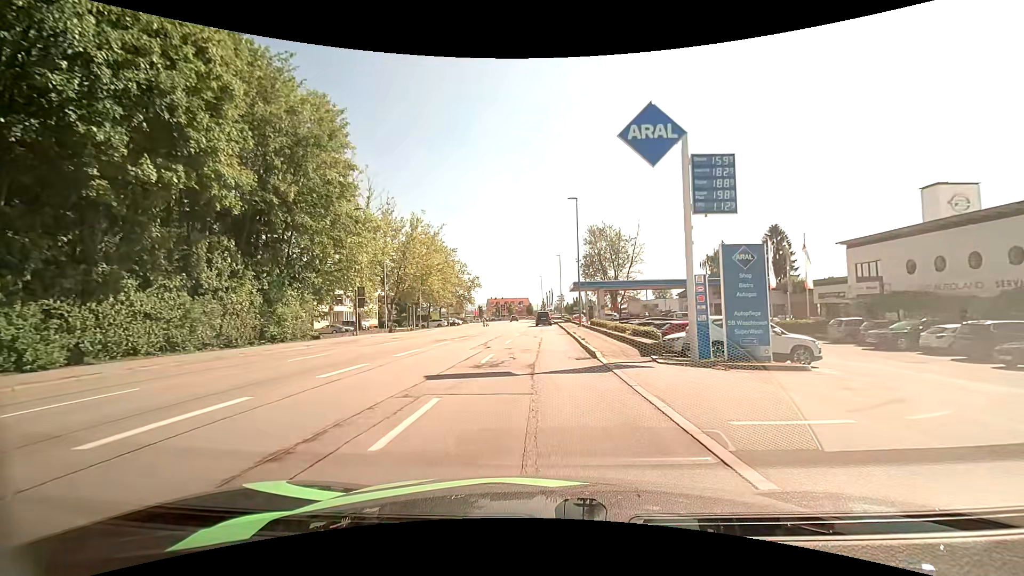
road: tertiary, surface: asphalt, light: Day
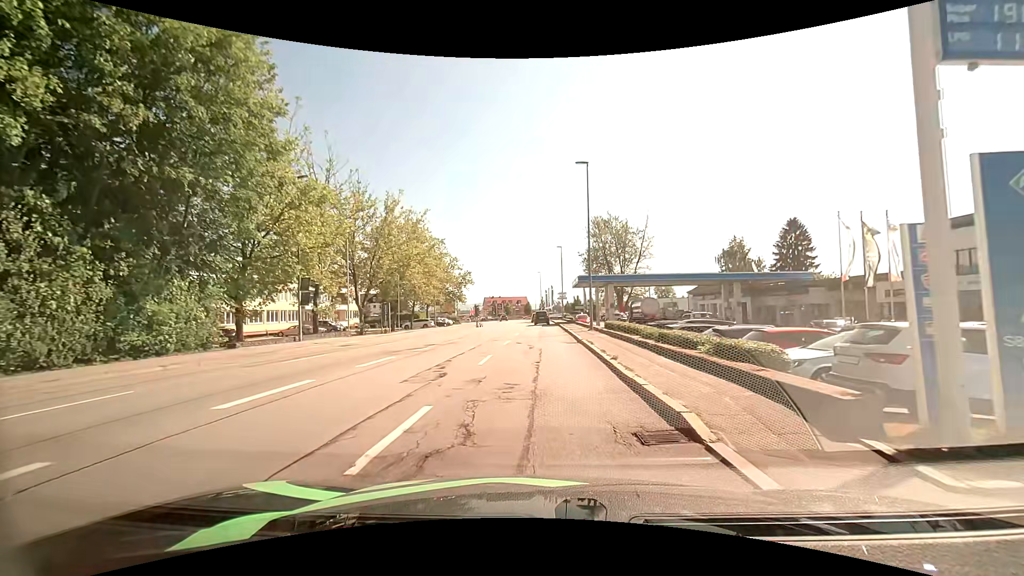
(0.0, +9.3) m; 0°
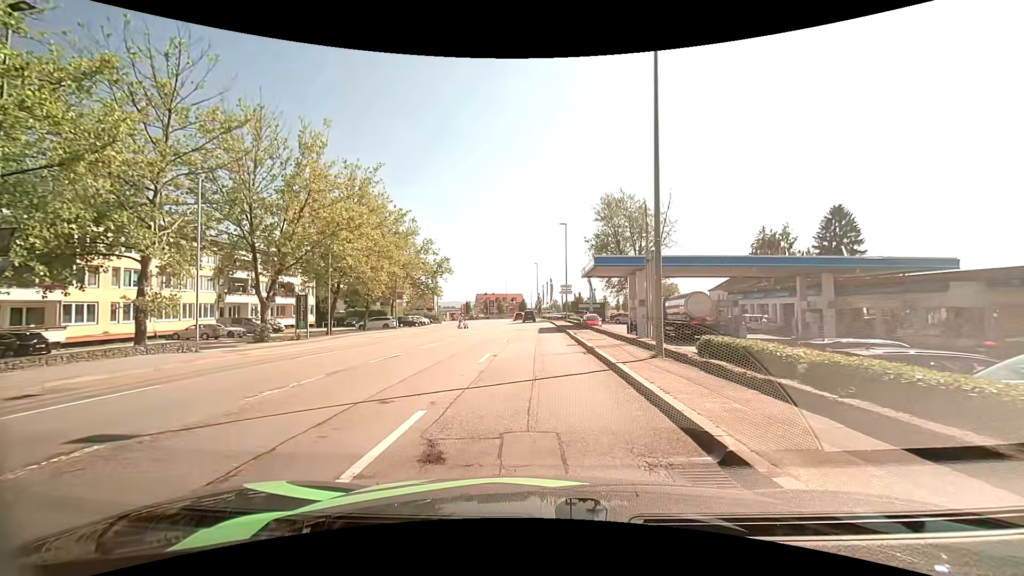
(0.0, +17.0) m; +1°
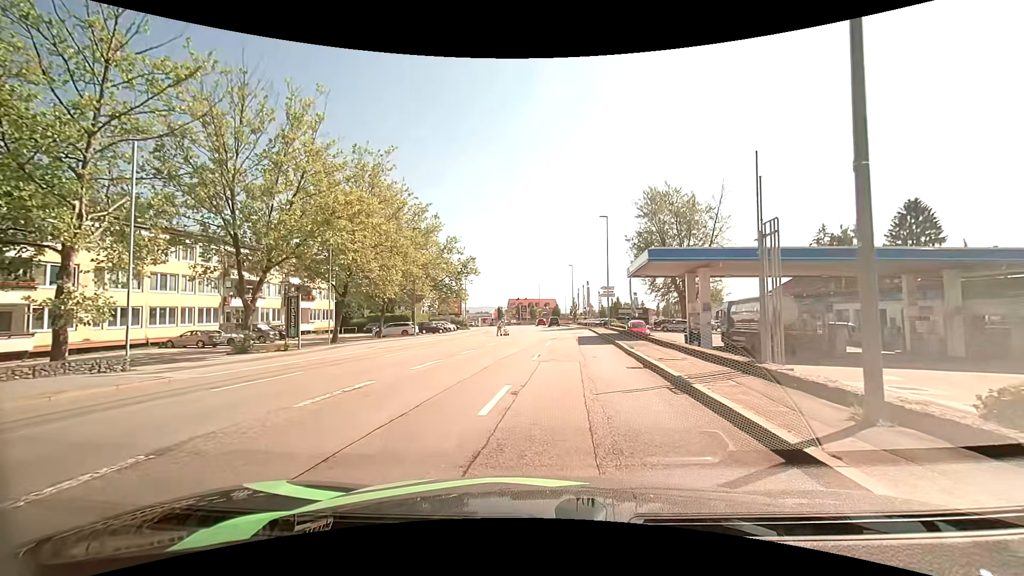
(-0.2, +6.4) m; -4°
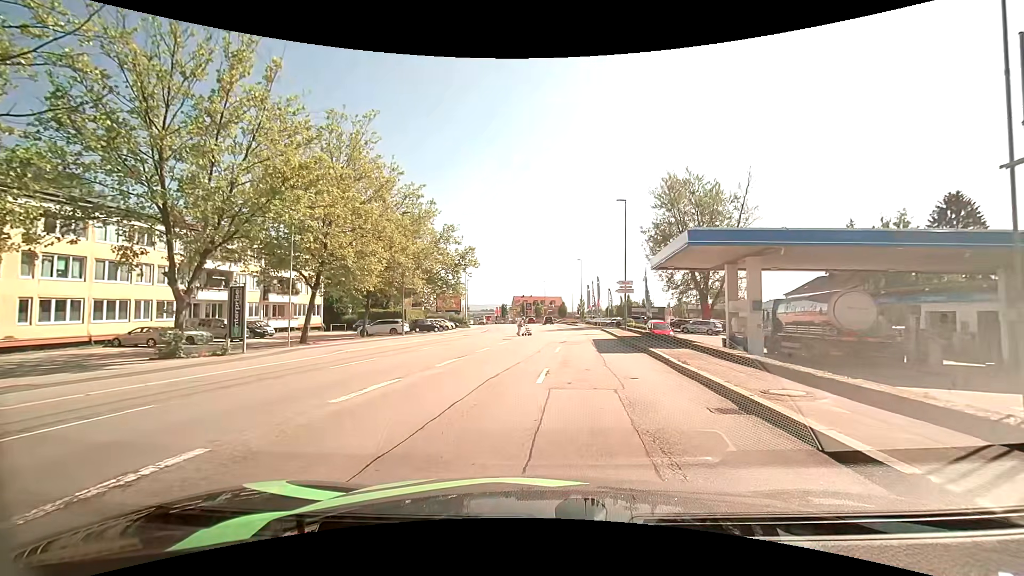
(-0.1, +5.9) m; -1°
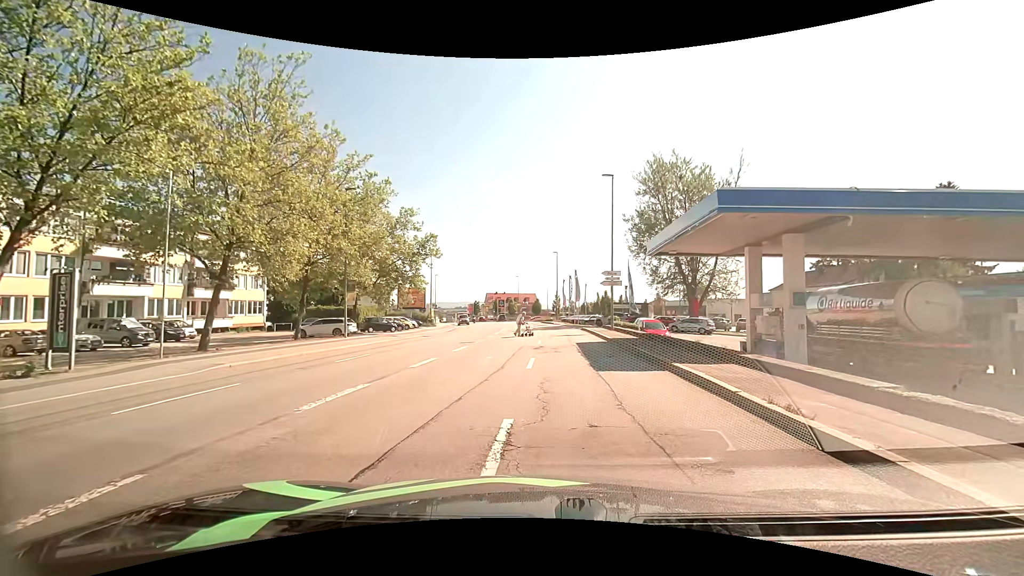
(+0.3, +6.6) m; +4°
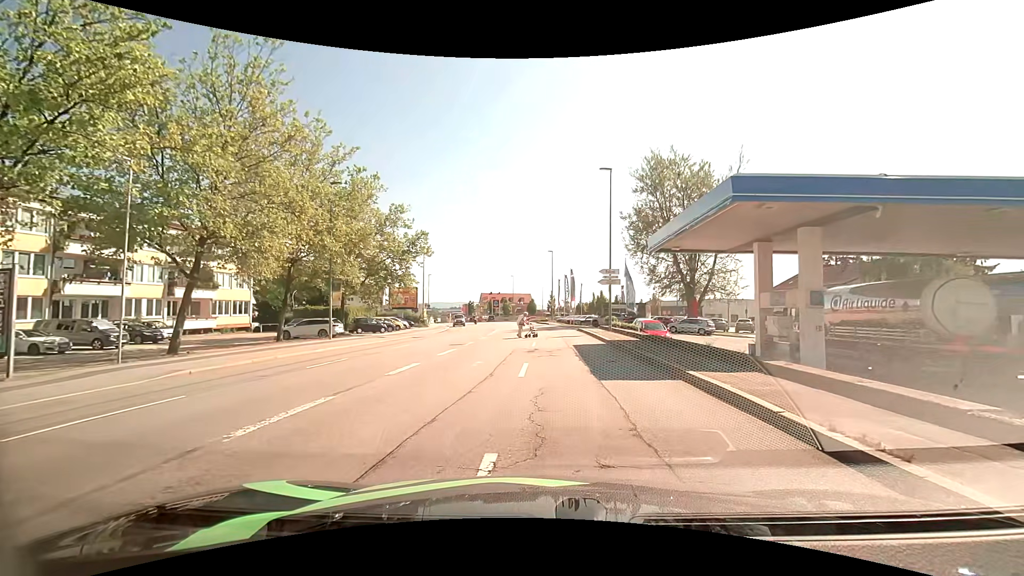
(0.0, +1.5) m; +2°
